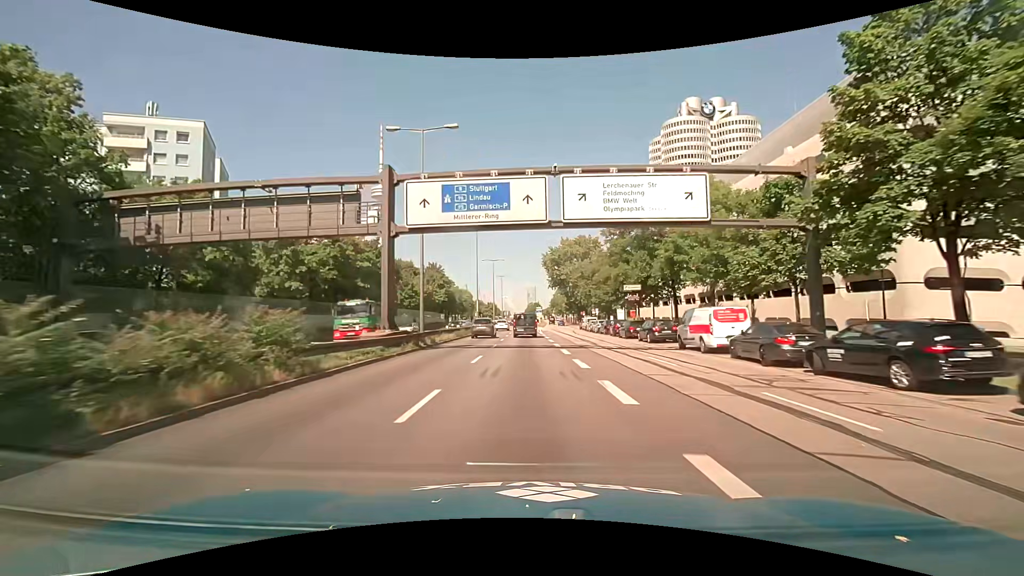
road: trunk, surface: asphalt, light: Day
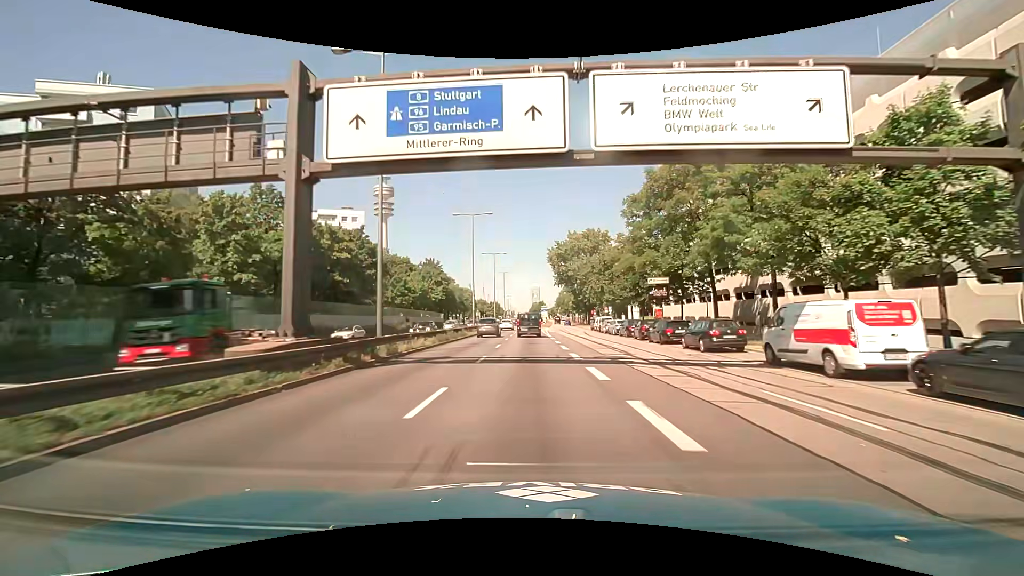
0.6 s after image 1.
(0.0, +8.8) m; -1°
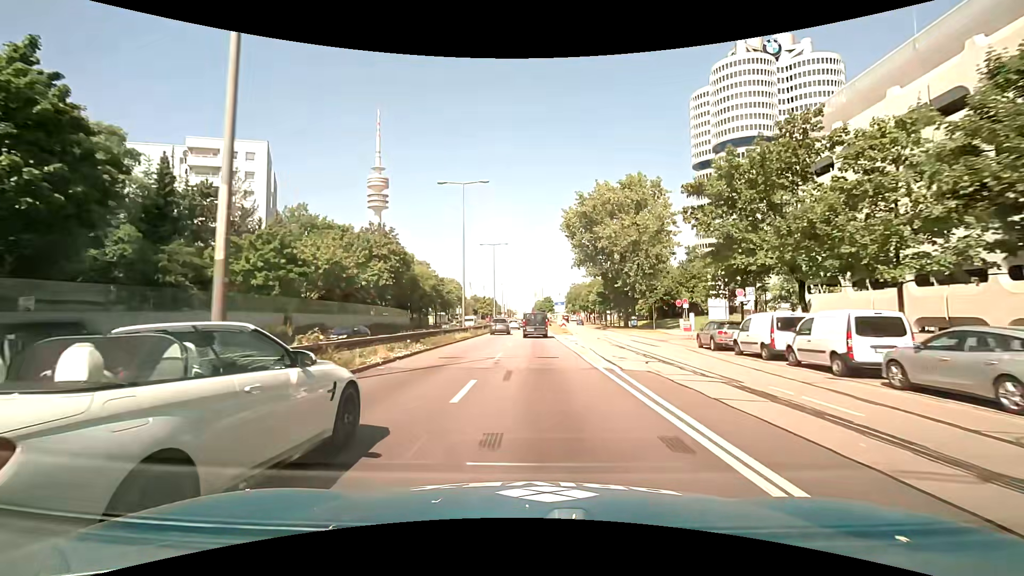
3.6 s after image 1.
(-0.2, +43.8) m; 0°
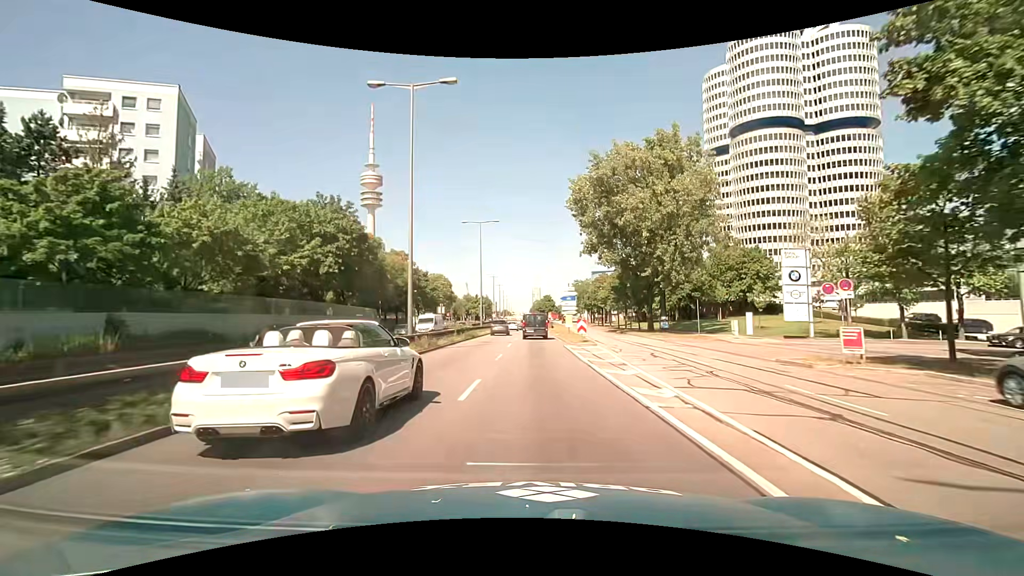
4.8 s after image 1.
(0.0, +17.6) m; 0°
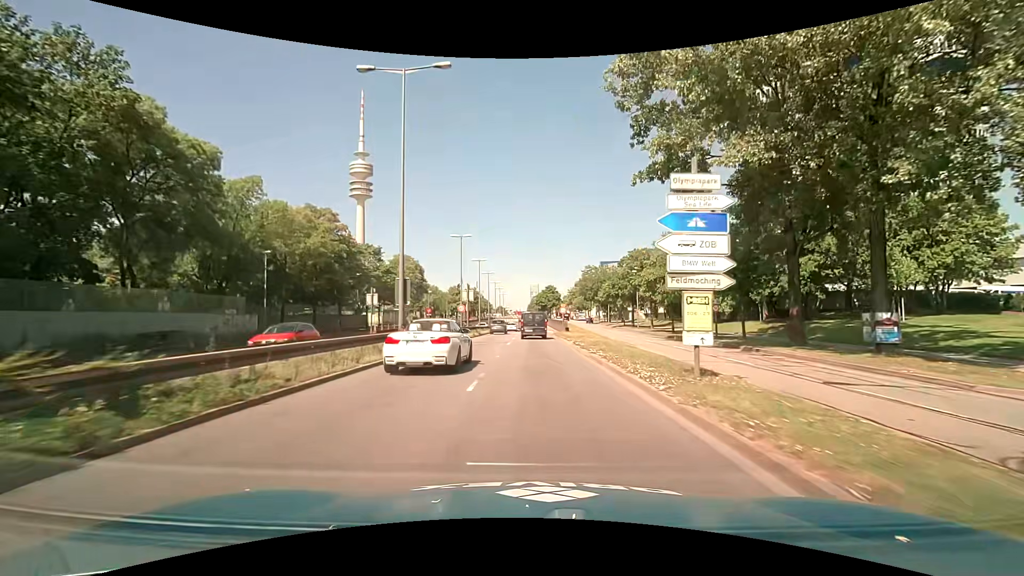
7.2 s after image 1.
(0.0, +34.6) m; 0°
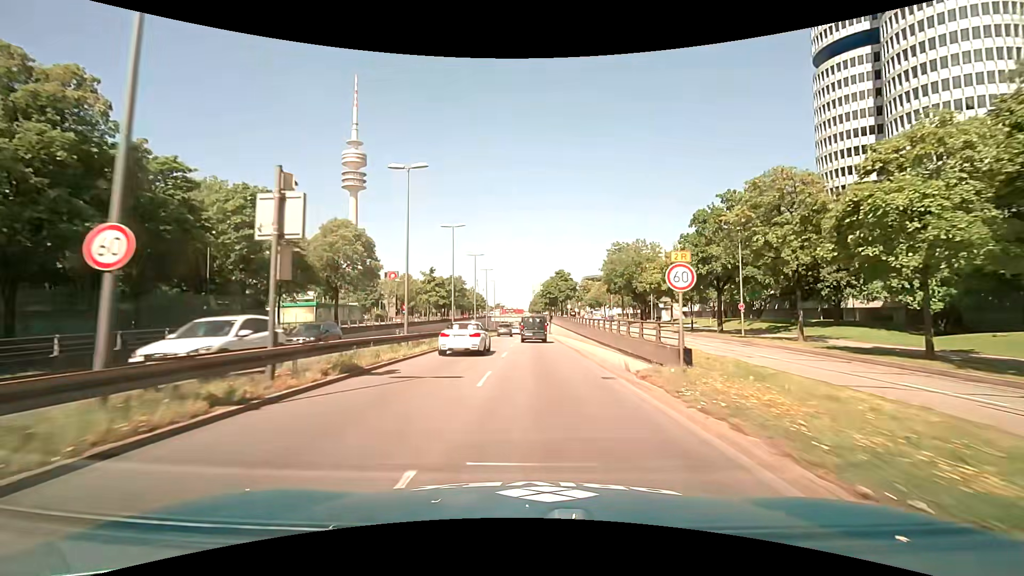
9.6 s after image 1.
(-0.1, +34.6) m; -1°
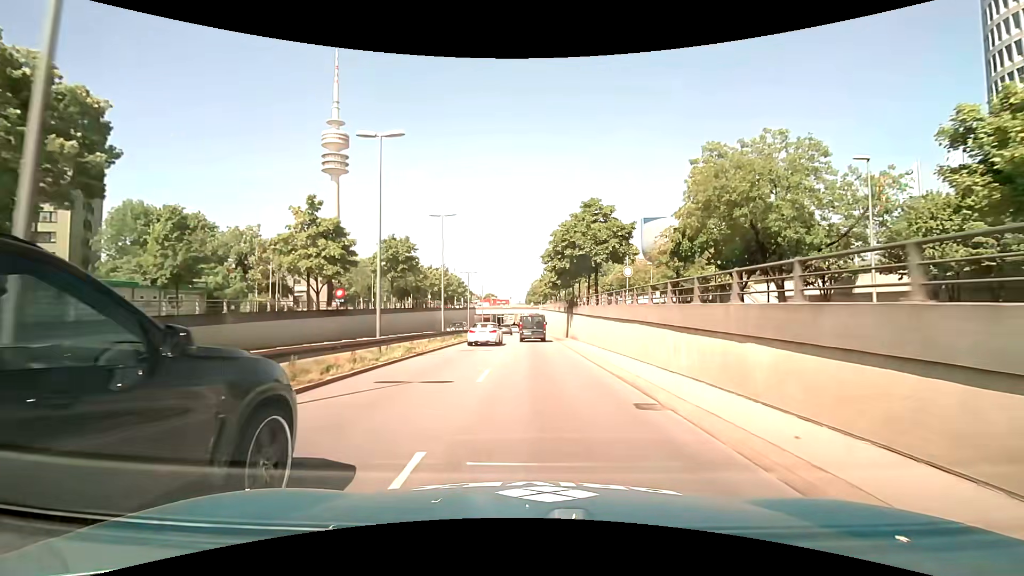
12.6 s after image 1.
(+0.3, +44.3) m; +1°
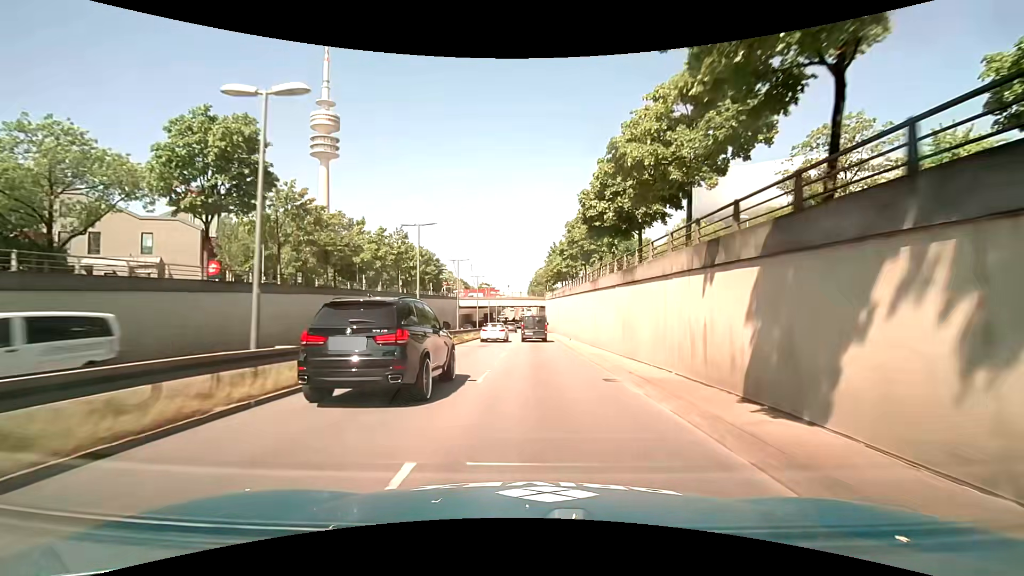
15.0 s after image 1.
(-0.2, +36.3) m; -1°
(0, +10) (0, +20) (0, +30) (0, +40) (0, +50) (0, +60) (0, +70) (0, +80) (+1, +90) (+1, +100) m
